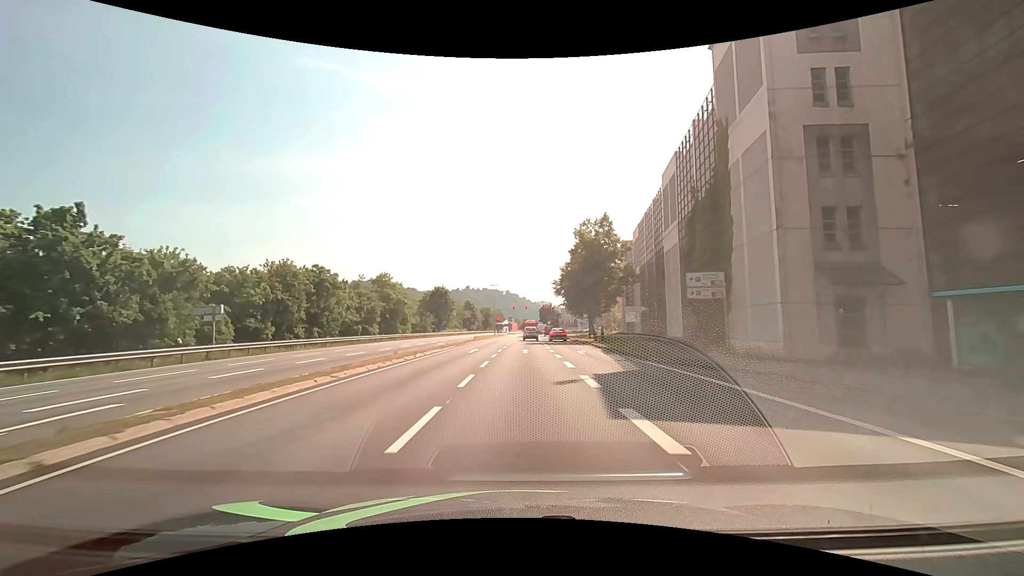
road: primary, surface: asphalt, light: Day
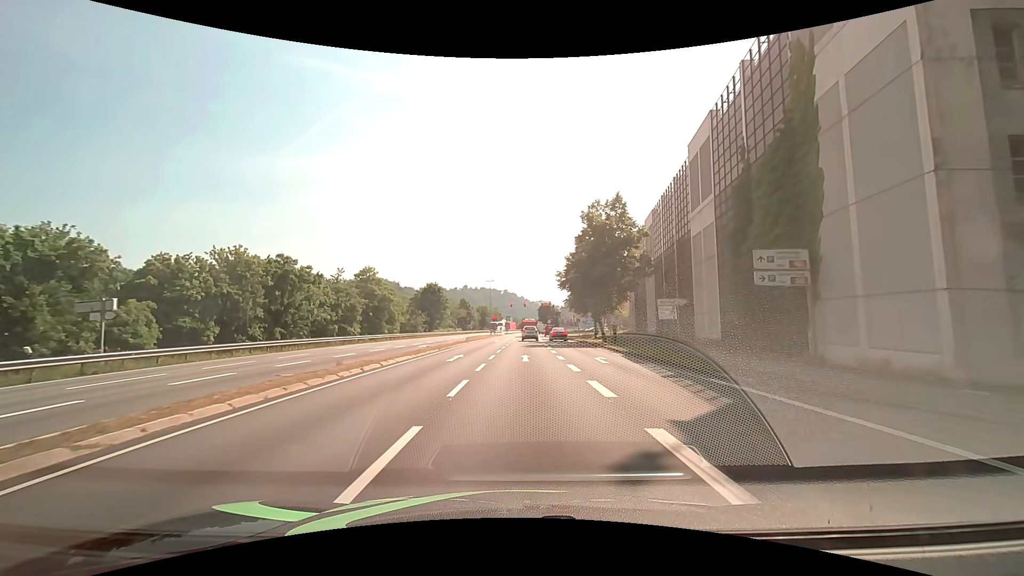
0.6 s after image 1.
(-0.1, +7.6) m; 0°
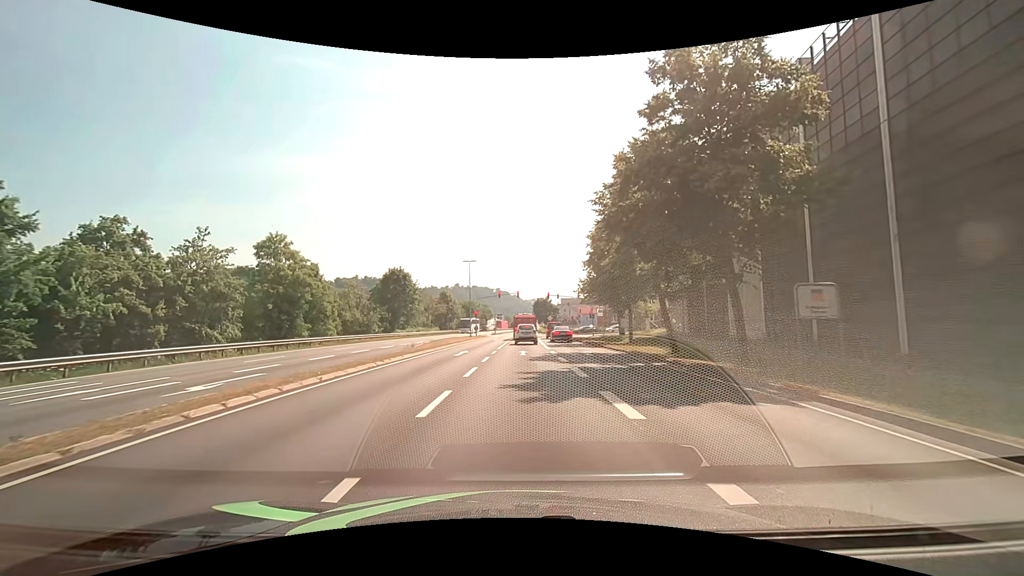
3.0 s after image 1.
(+0.2, +26.0) m; +1°
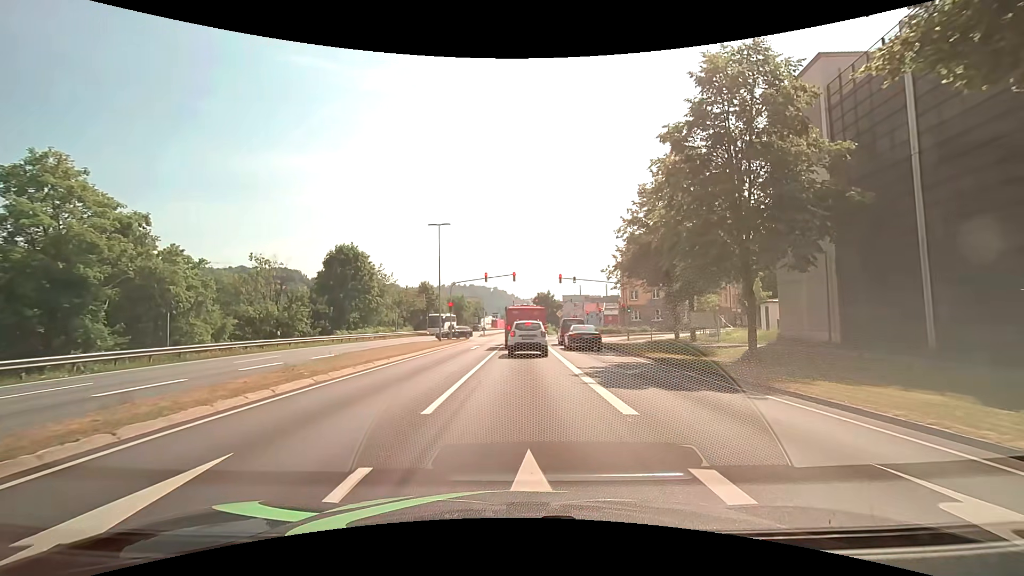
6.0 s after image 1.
(+0.2, +23.1) m; 0°
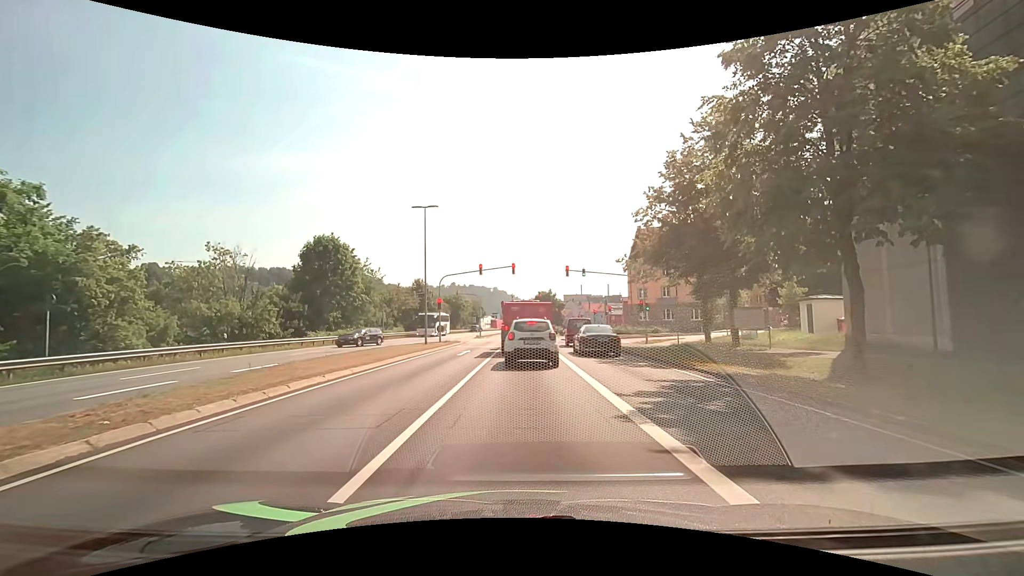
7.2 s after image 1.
(0.0, +6.3) m; 0°
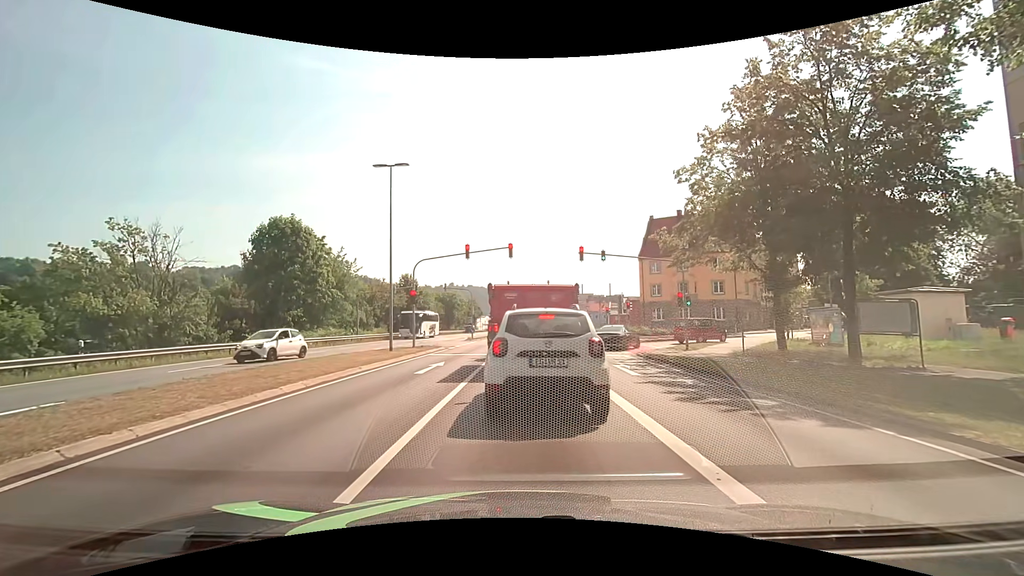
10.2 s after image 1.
(0.0, +9.1) m; +2°
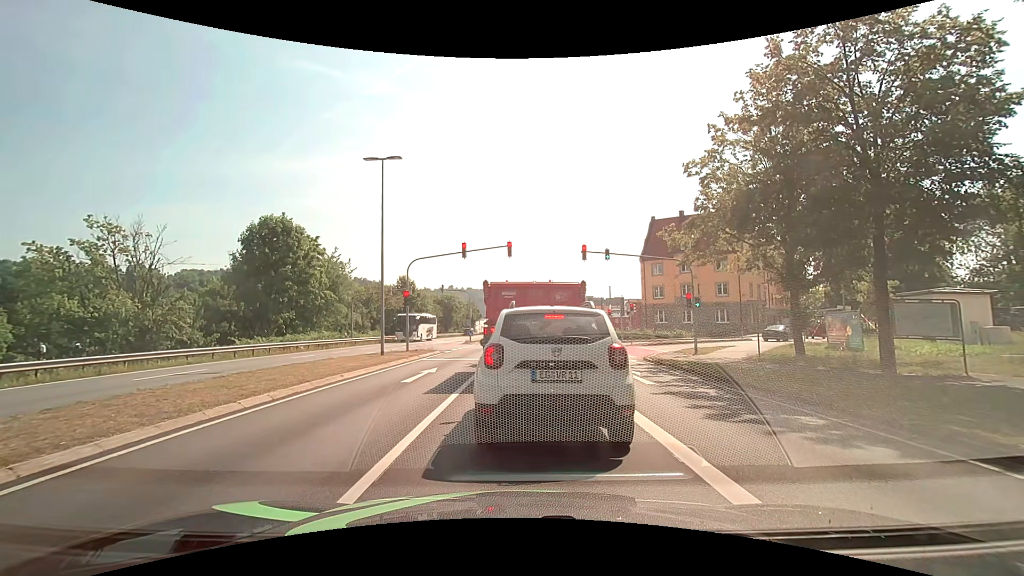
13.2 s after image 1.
(0.0, +1.5) m; 0°
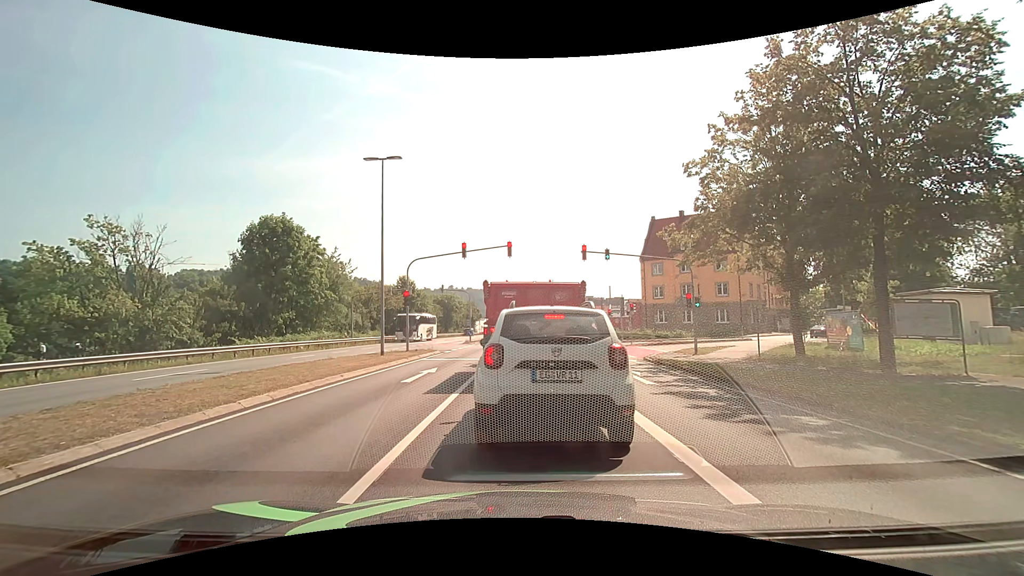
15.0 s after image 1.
(0.0, 0.0) m; 0°
